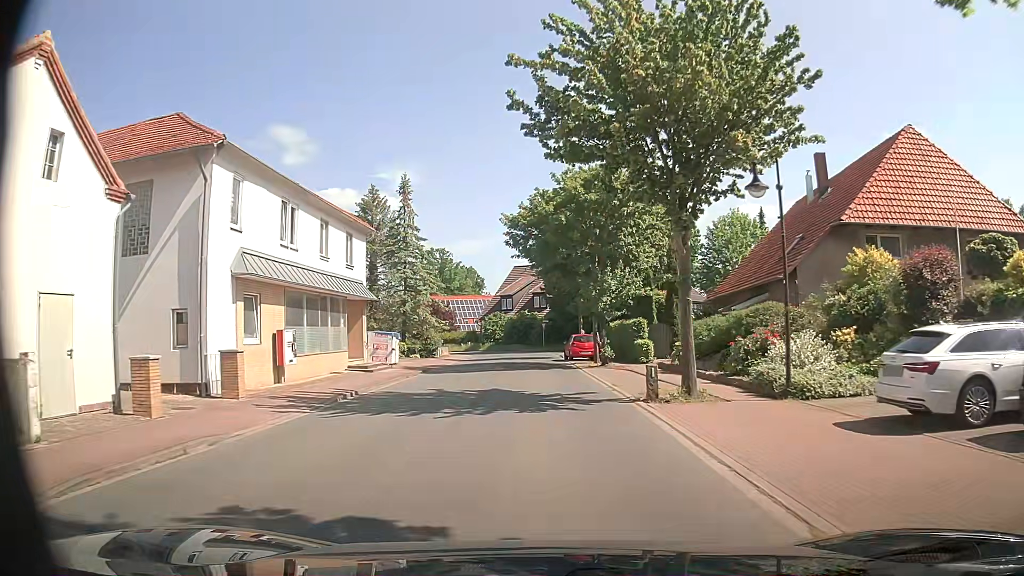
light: Day
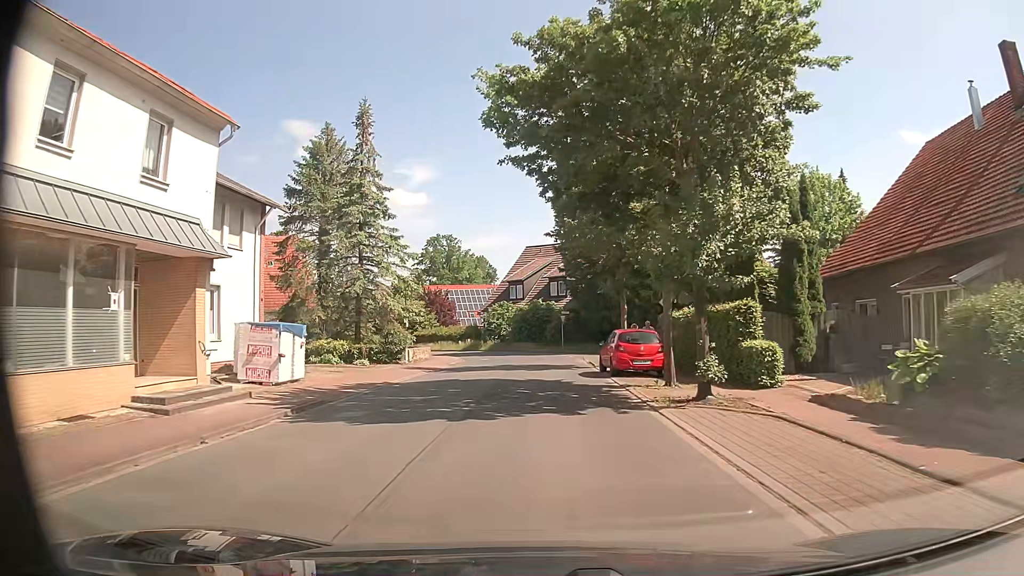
(-0.2, +16.2) m; -2°
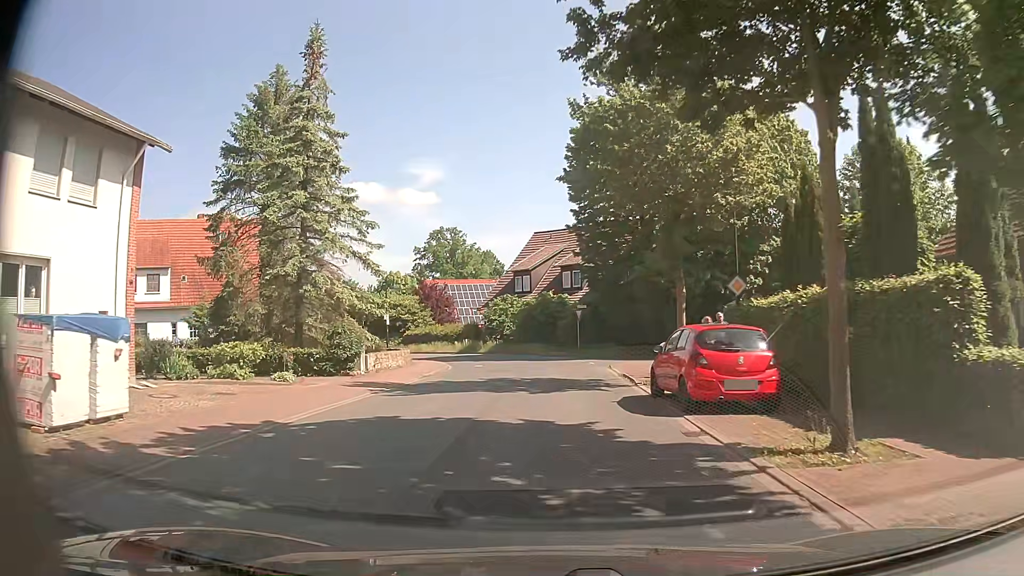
(+0.1, +9.5) m; -1°
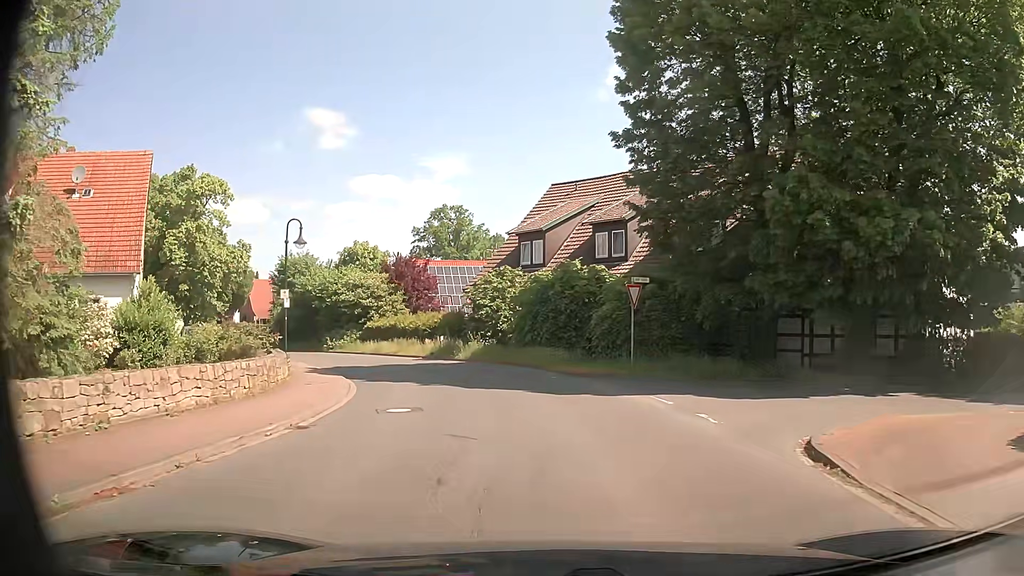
(-0.2, +19.0) m; -2°
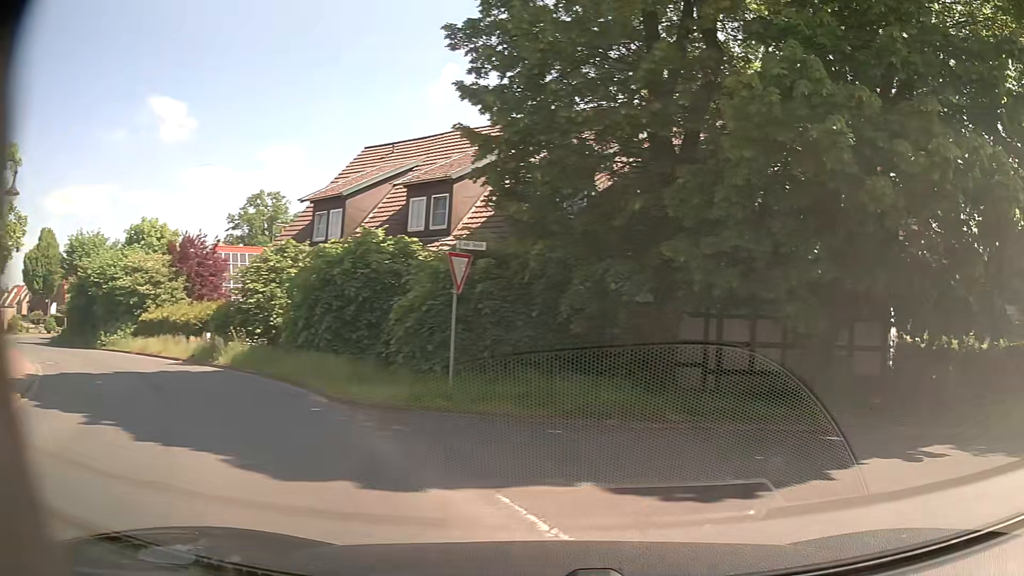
(+0.7, +8.2) m; +17°
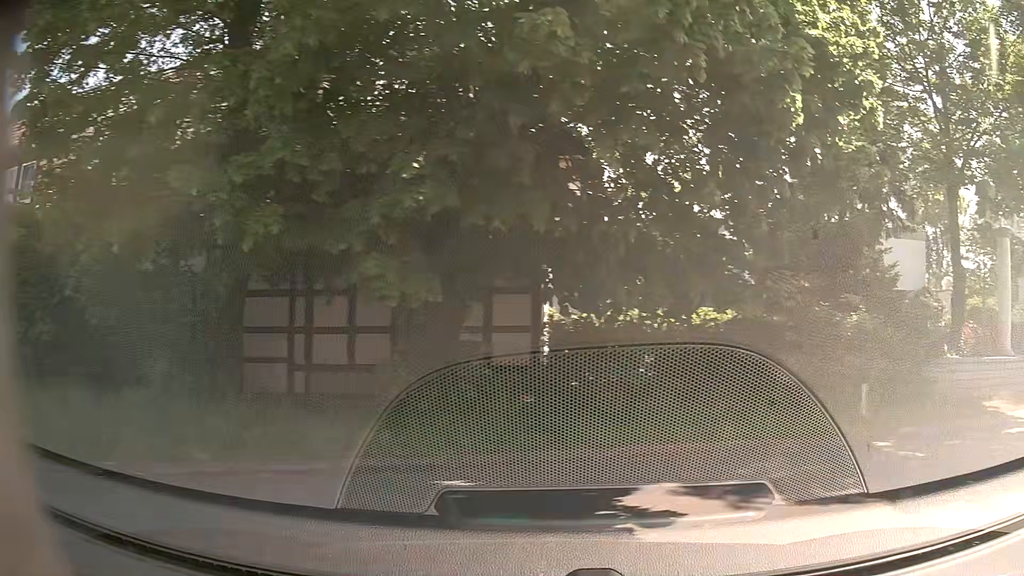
(+1.2, +4.3) m; +31°
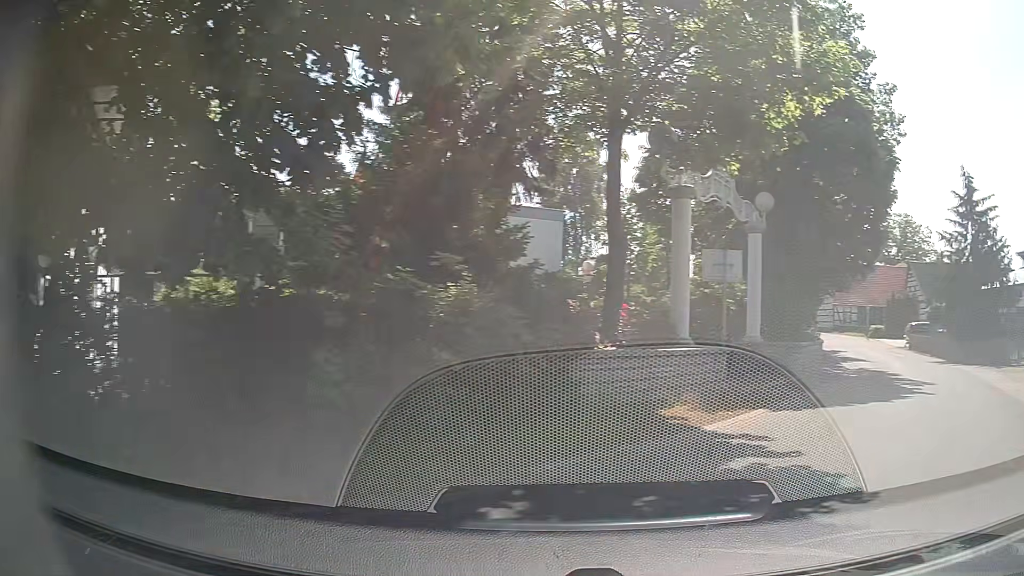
(+1.1, +4.1) m; +31°
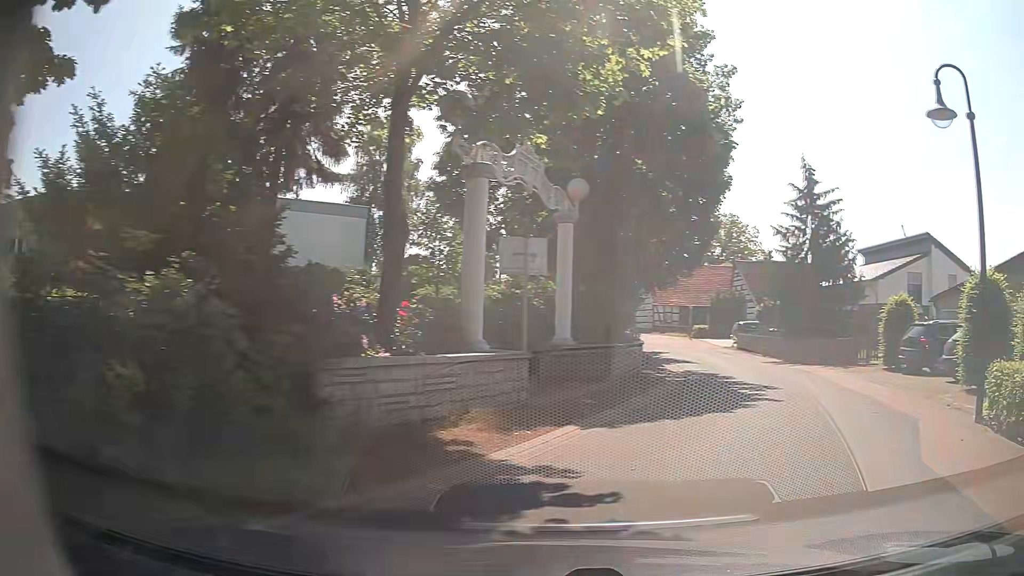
(+0.3, +2.1) m; +15°
